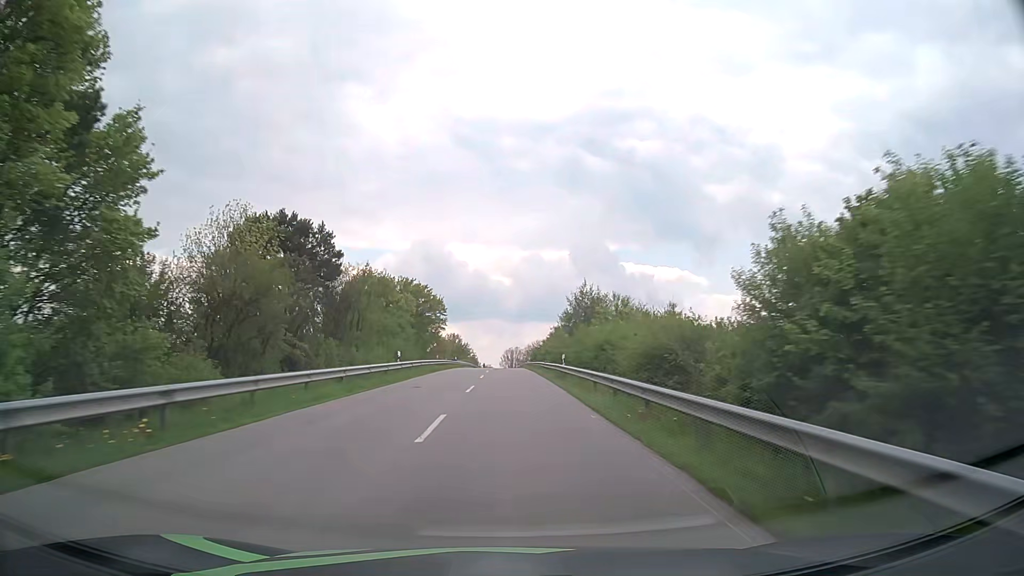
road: secondary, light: Day
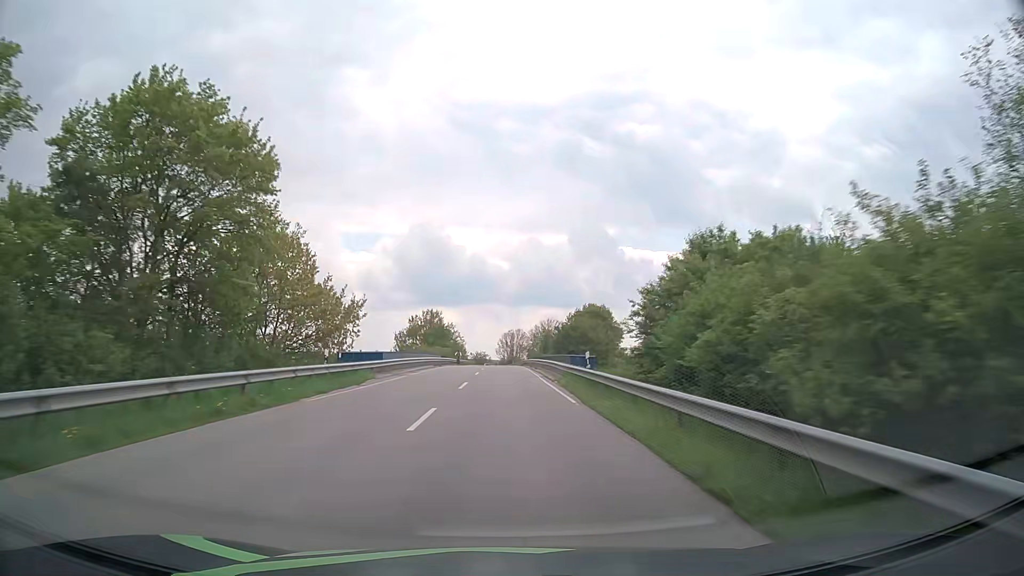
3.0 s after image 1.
(+0.1, +59.3) m; 0°
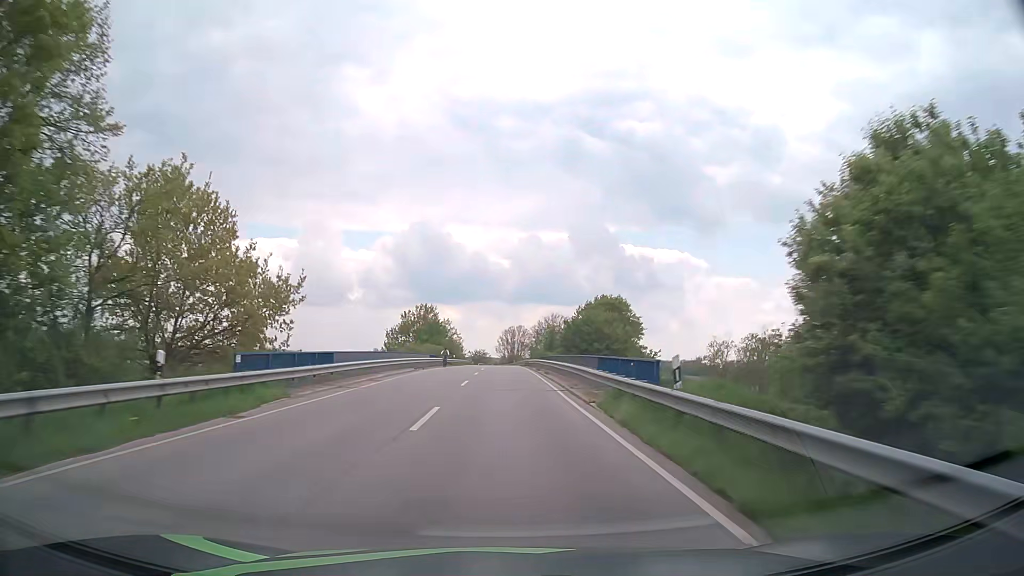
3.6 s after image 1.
(0.0, +11.9) m; 0°
